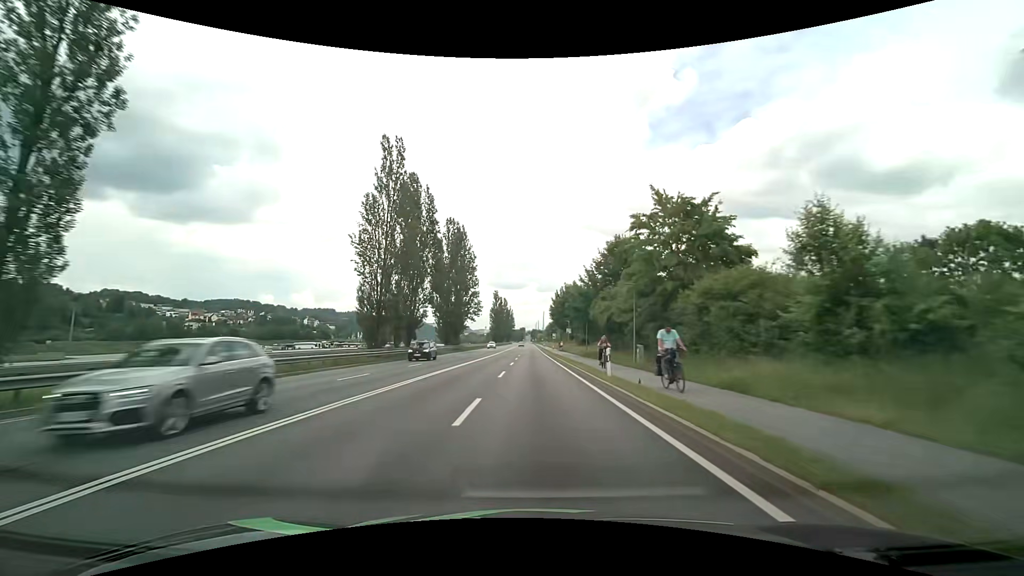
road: primary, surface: asphalt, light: Day
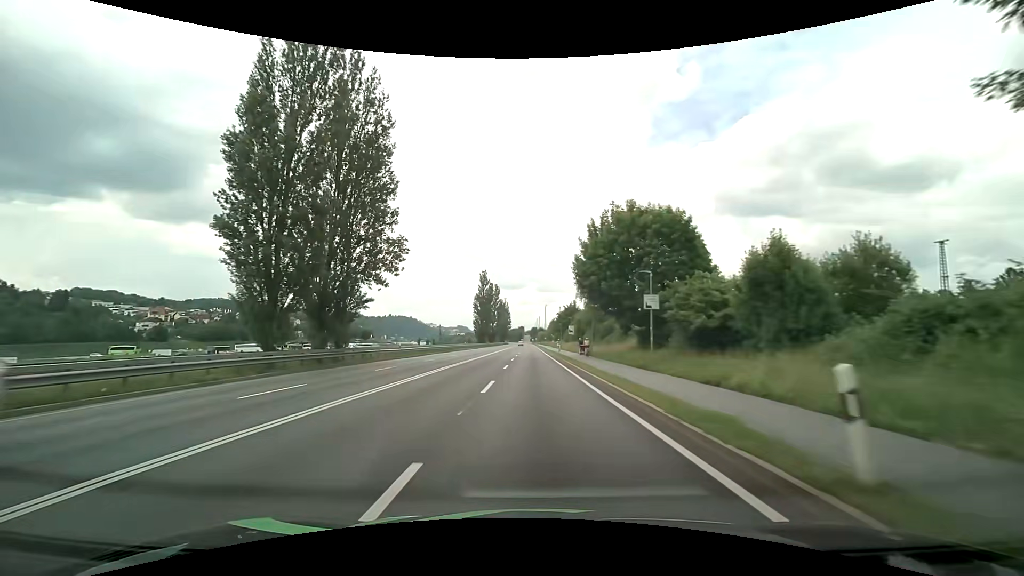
(-0.1, +54.9) m; 0°
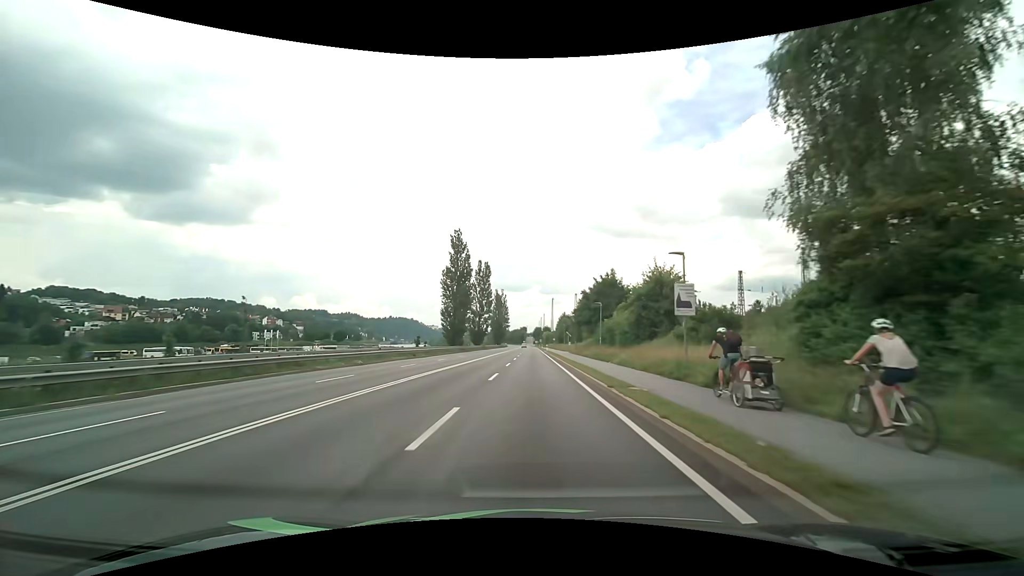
(+0.1, +54.8) m; 0°
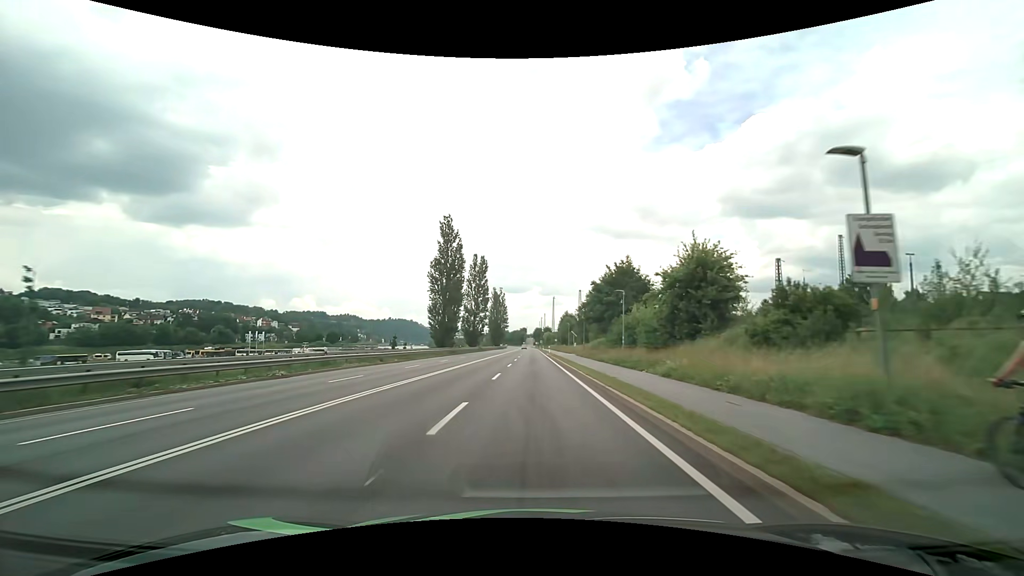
(0.0, +10.9) m; 0°
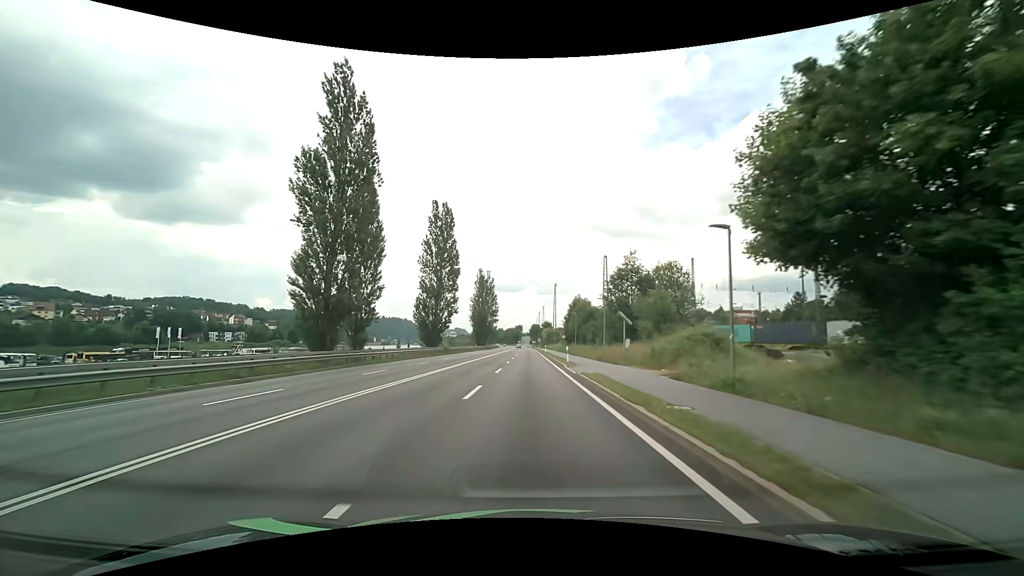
(+0.2, +43.4) m; +1°
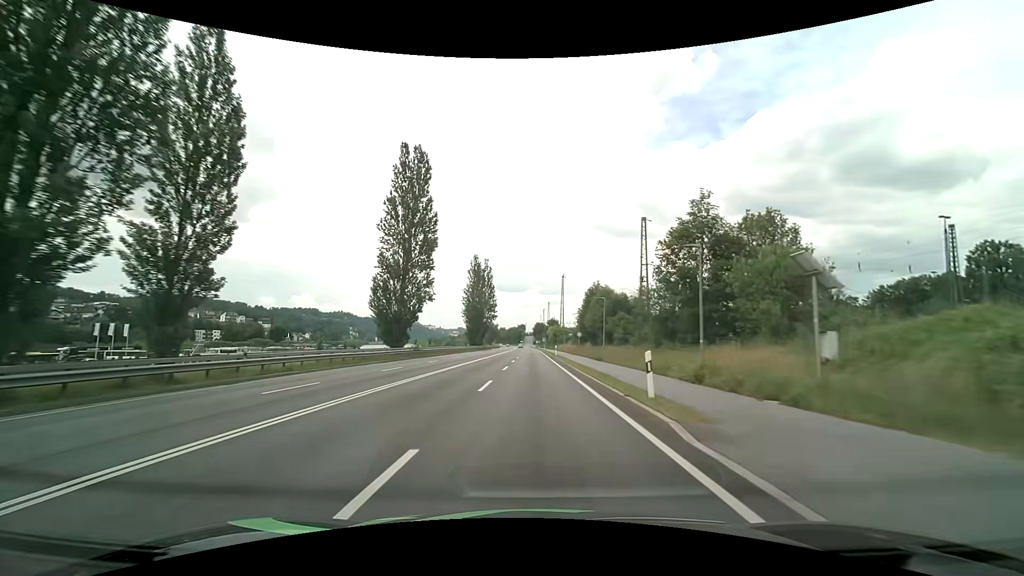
(-0.2, +21.6) m; -1°
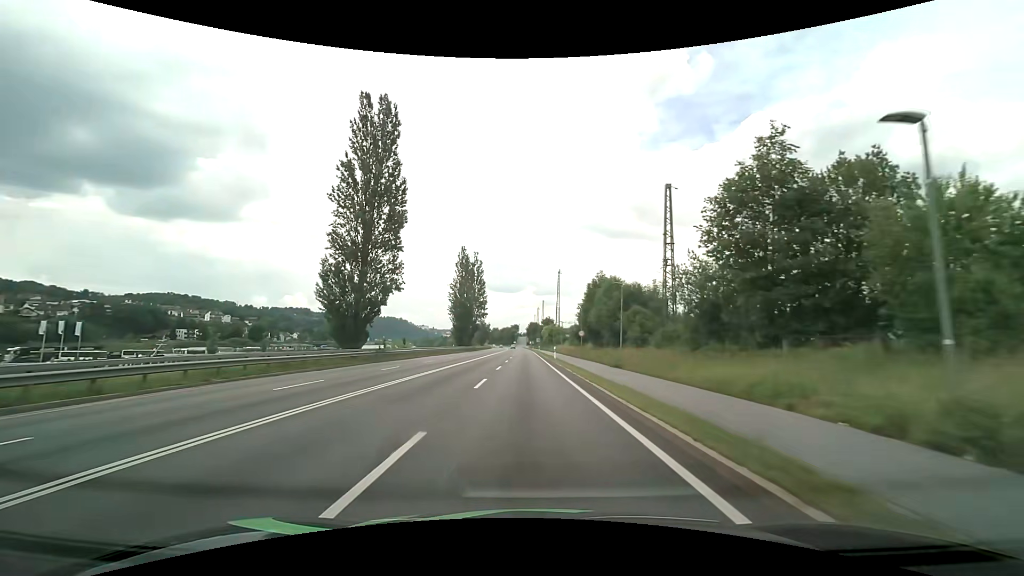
(+0.1, +10.8) m; +1°
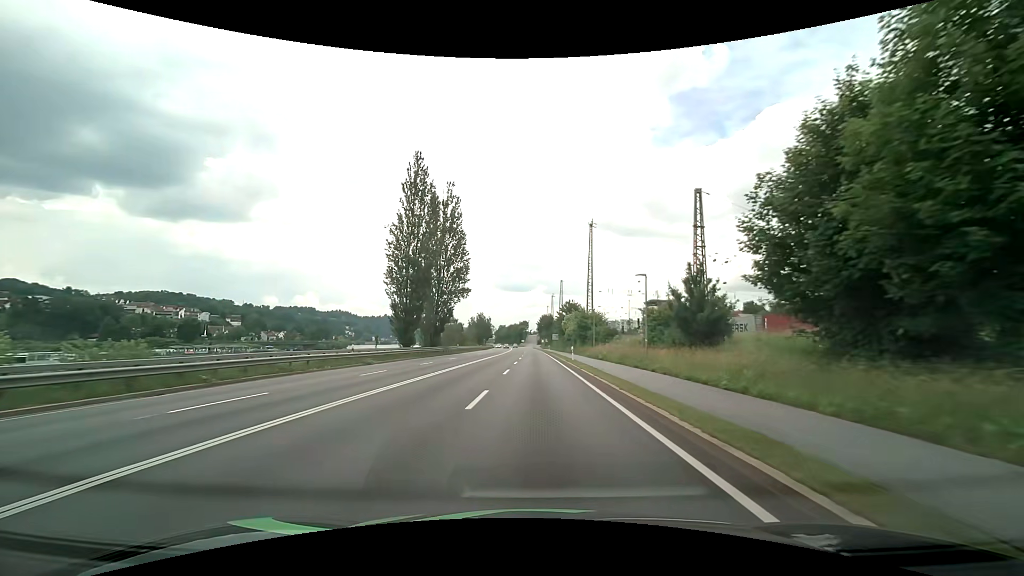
(-0.4, +53.5) m; -1°
(0, +10) (0, +20) (0, +30) (0, +40) (0, +50) (0, +60) (0, +70) (0, +80) (0, +90) (0, +100) m
